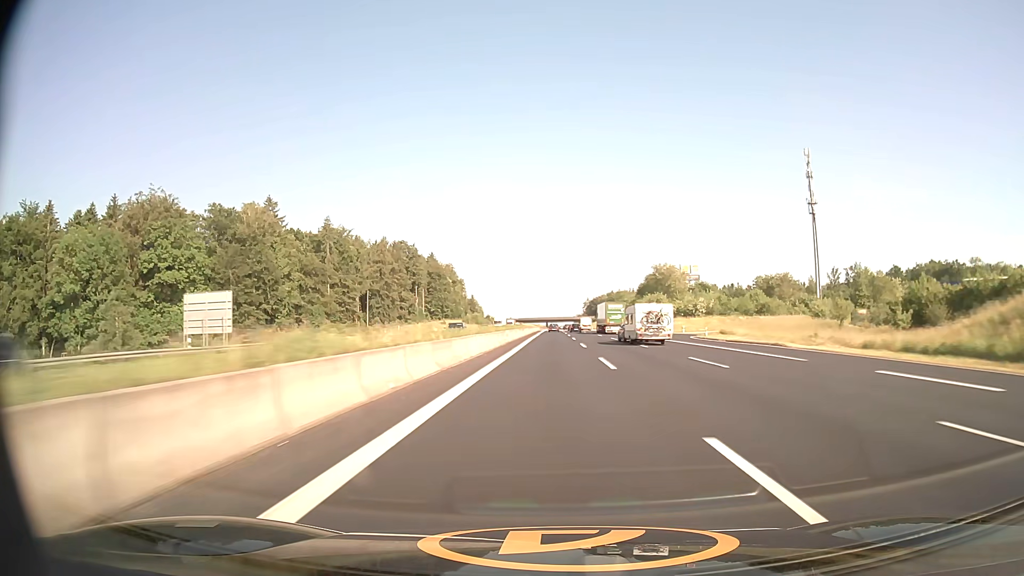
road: motorway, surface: asphalt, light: Day
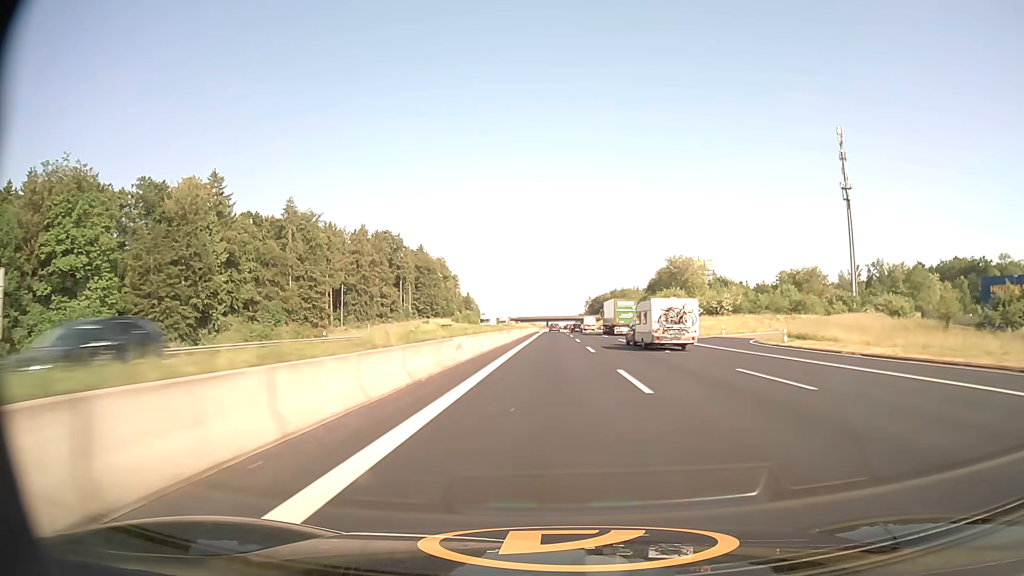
(0.0, +24.8) m; 0°
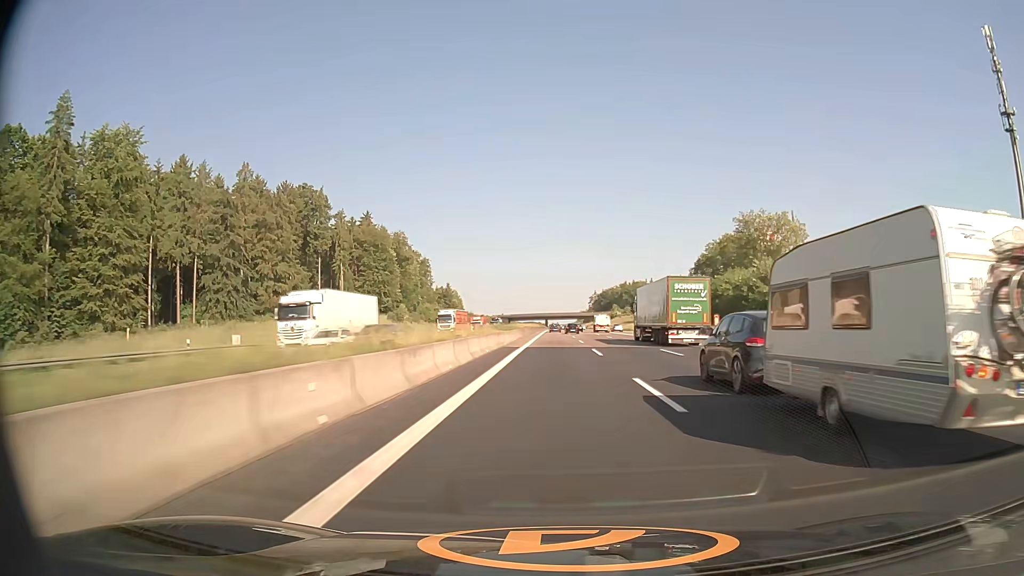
(0.0, +74.4) m; 0°
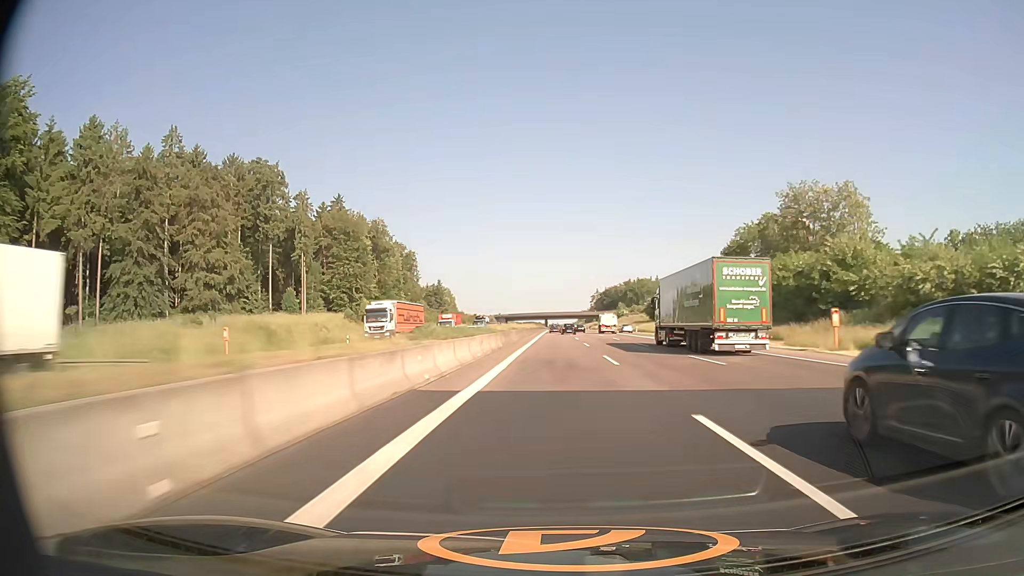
(0.0, +24.7) m; 0°
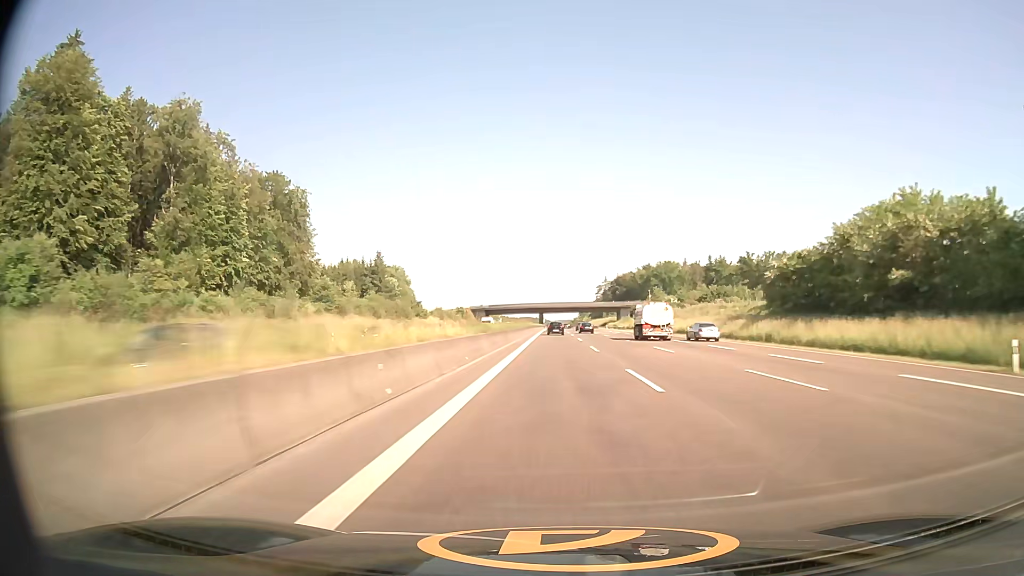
(-0.1, +98.2) m; 0°
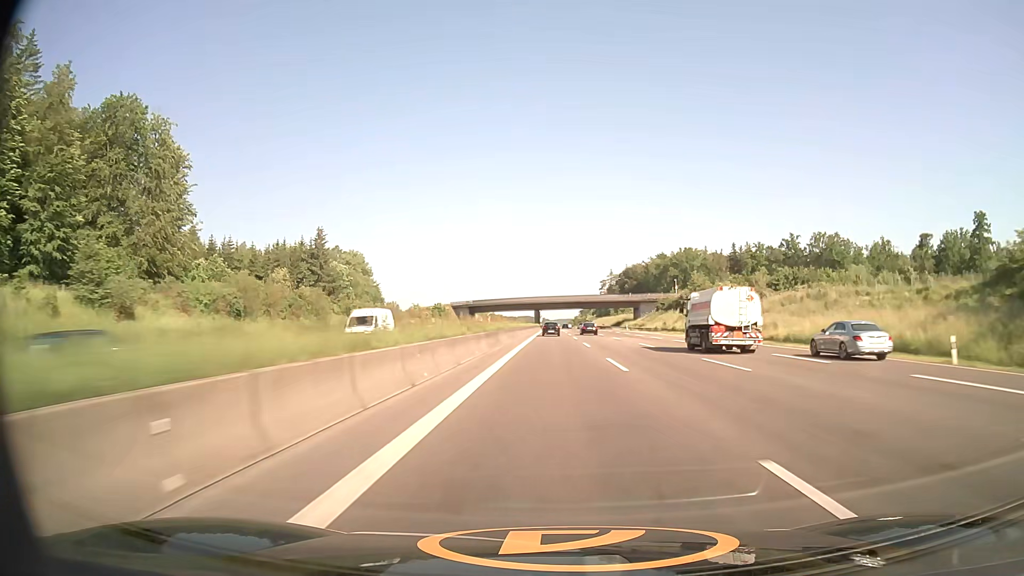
(+0.2, +48.5) m; 0°
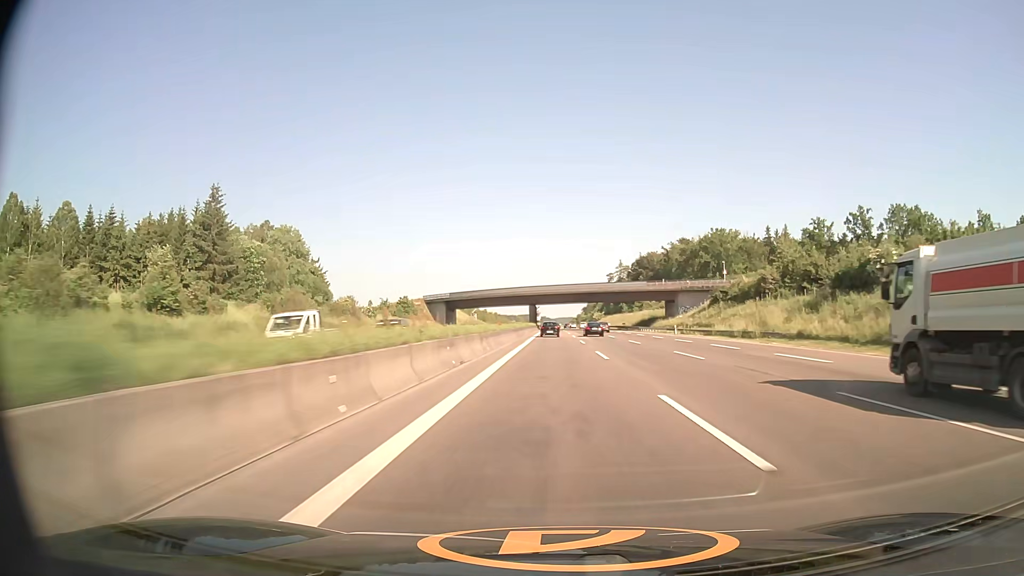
(-0.2, +48.0) m; 0°
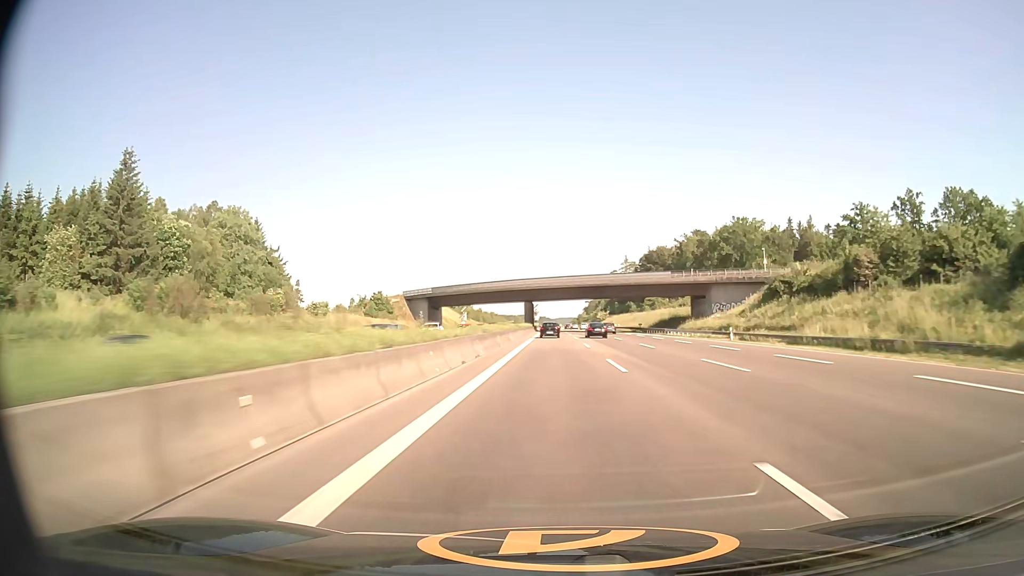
(0.0, +23.9) m; 0°
(0, +10) (0, +20) (0, +30) (0, +40) (0, +50) (0, +60) (0, +70) (0, +80) (0, +90) (0, +100) m
